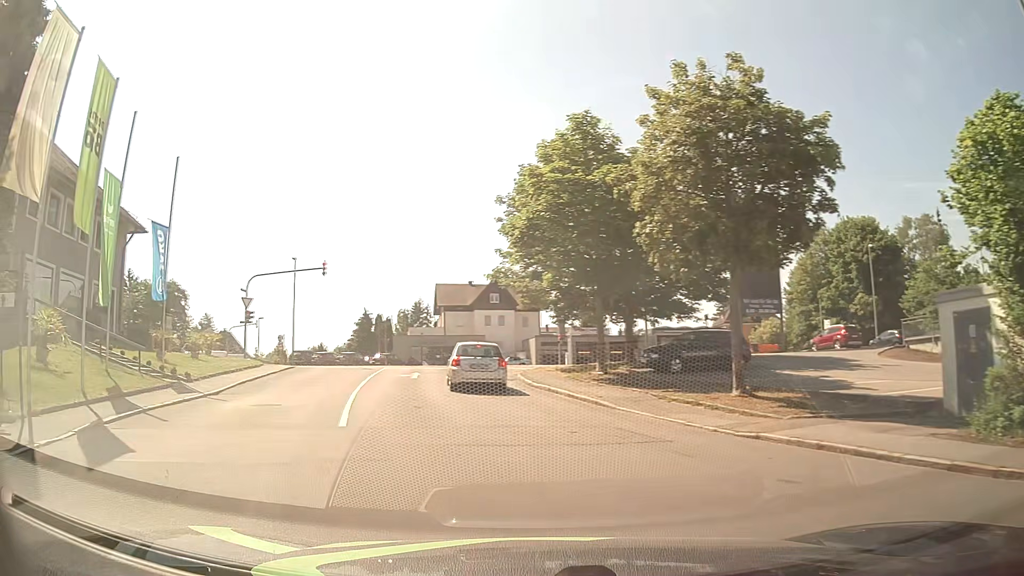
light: Day
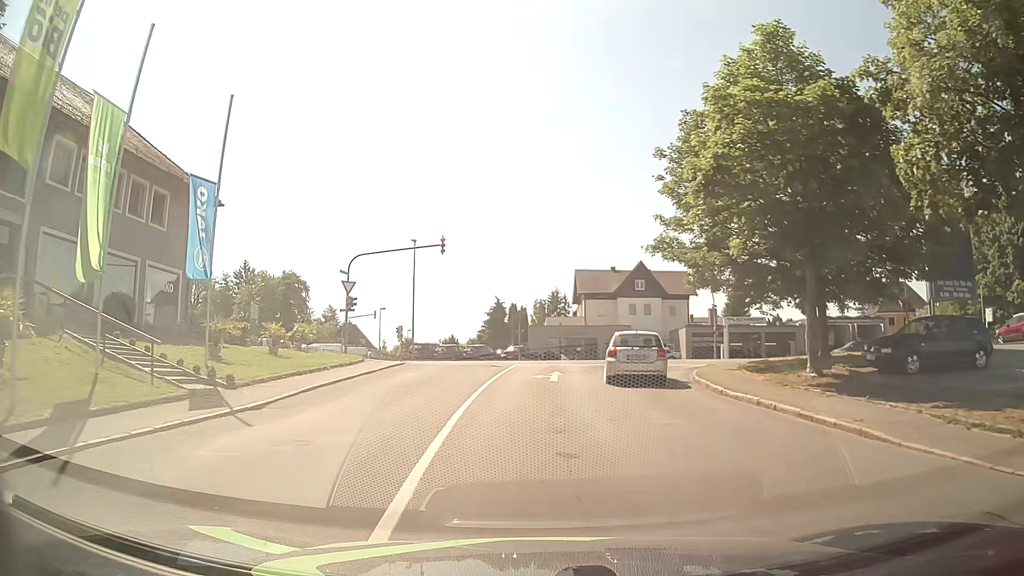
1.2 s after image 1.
(-1.1, +7.2) m; -12°
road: residential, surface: asphalt
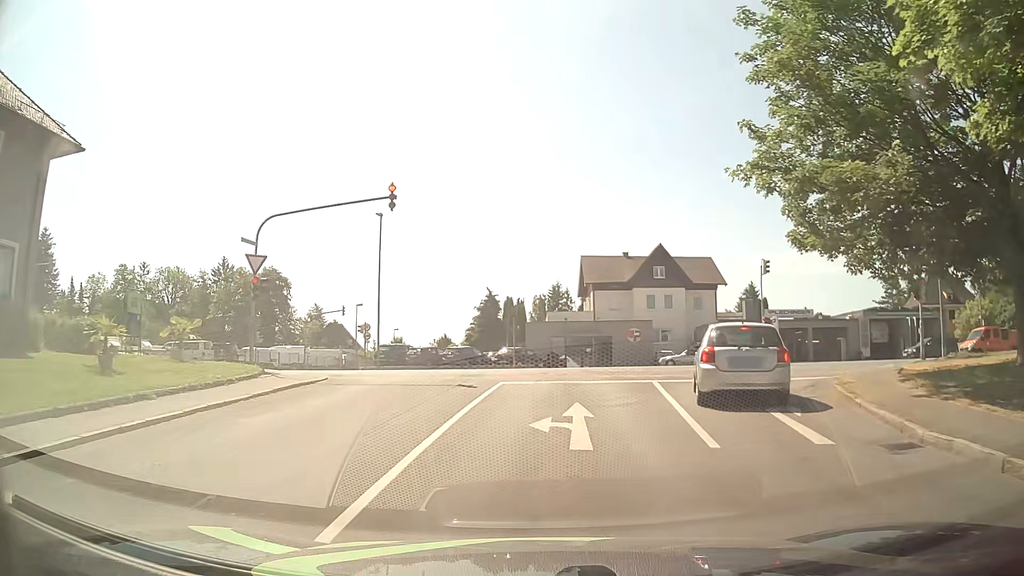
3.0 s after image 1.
(+0.1, +12.0) m; 0°
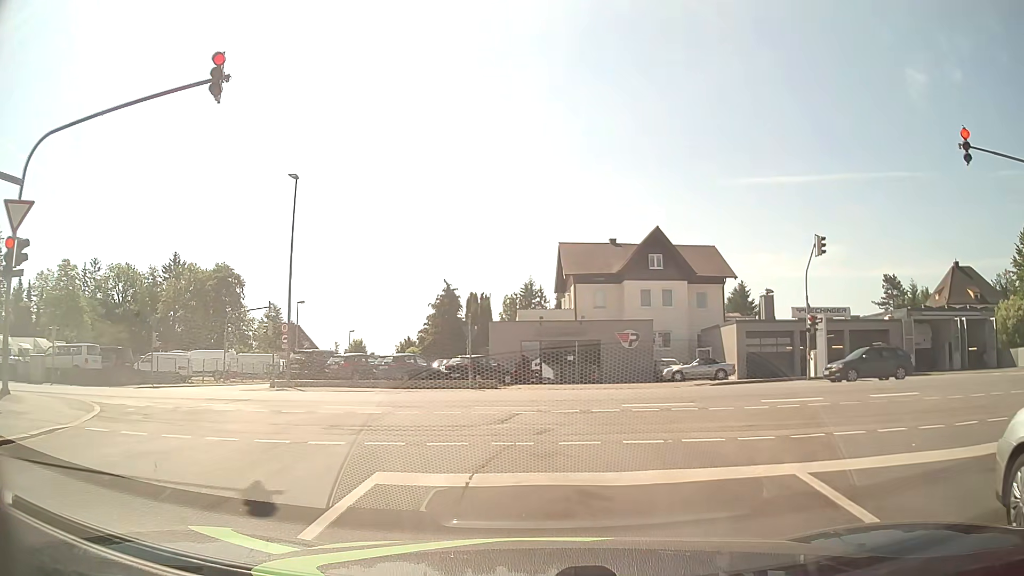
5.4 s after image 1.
(+0.4, +11.2) m; +2°
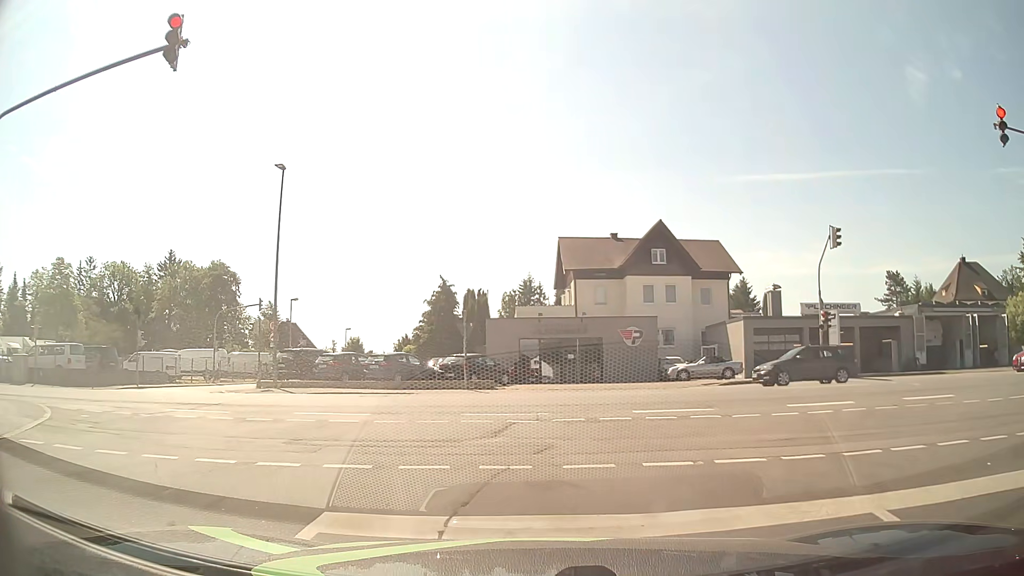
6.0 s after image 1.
(0.0, +1.5) m; +1°
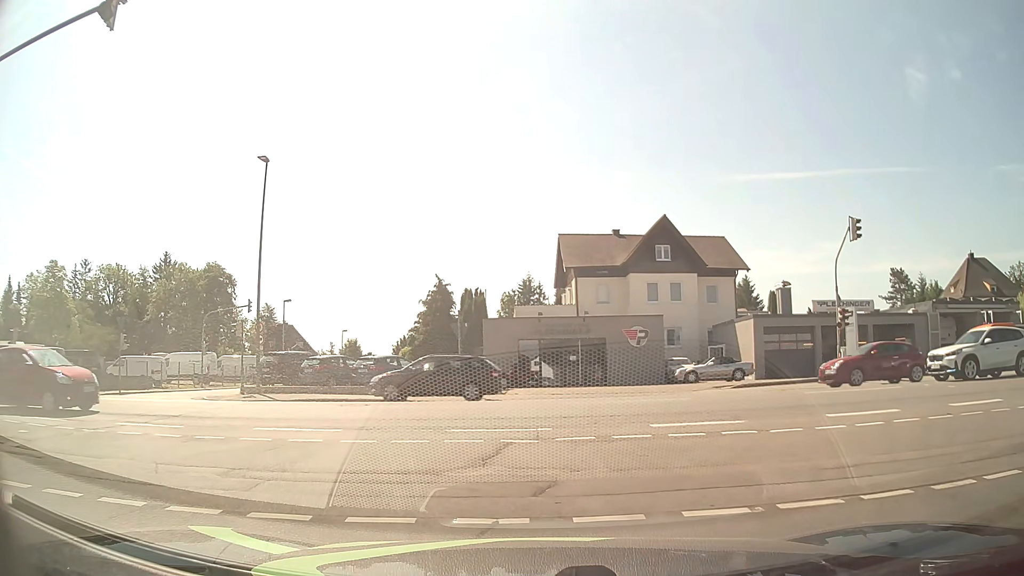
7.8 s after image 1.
(0.0, +1.7) m; -2°
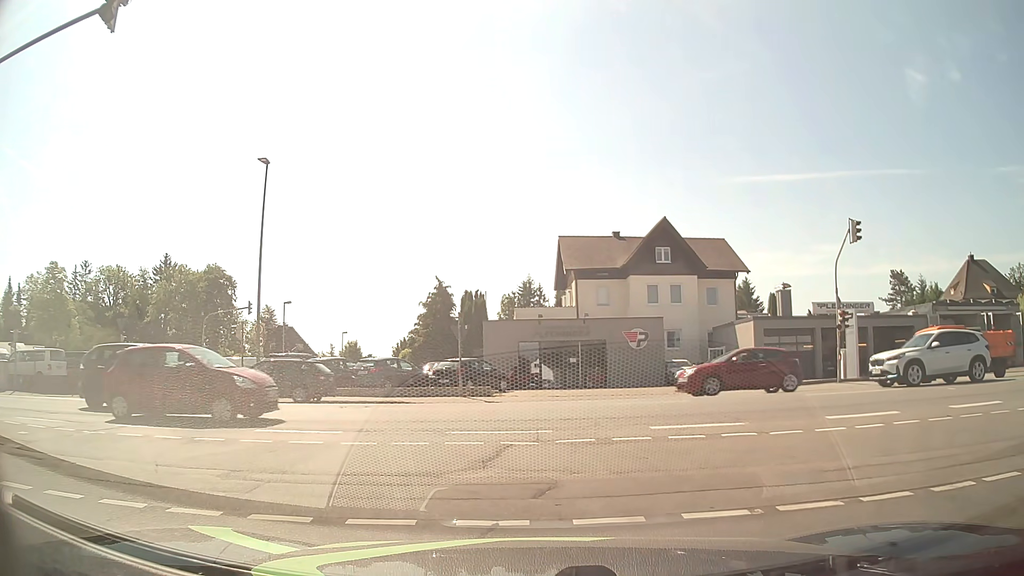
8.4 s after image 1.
(0.0, 0.0) m; 0°
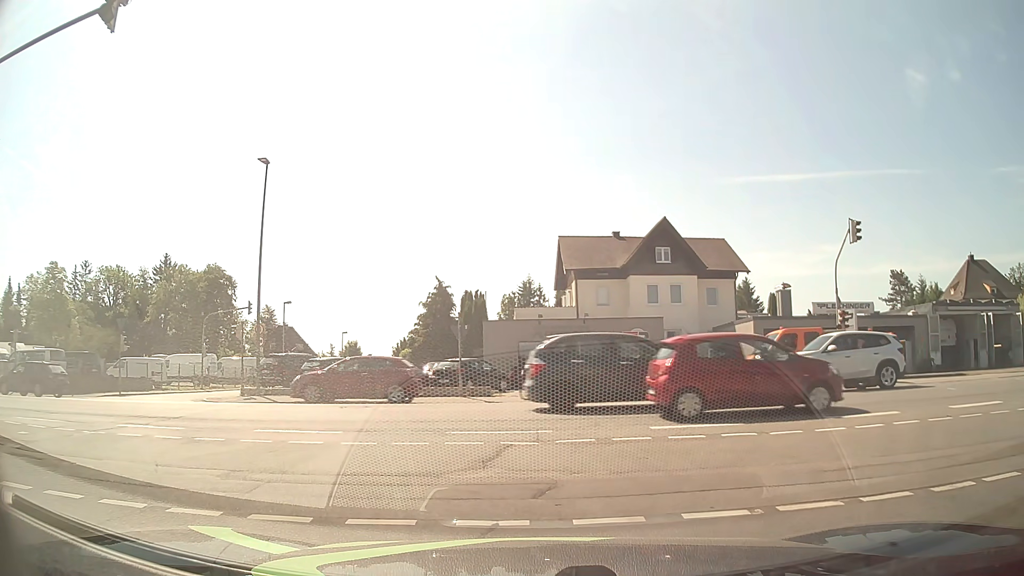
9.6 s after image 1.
(0.0, 0.0) m; 0°
